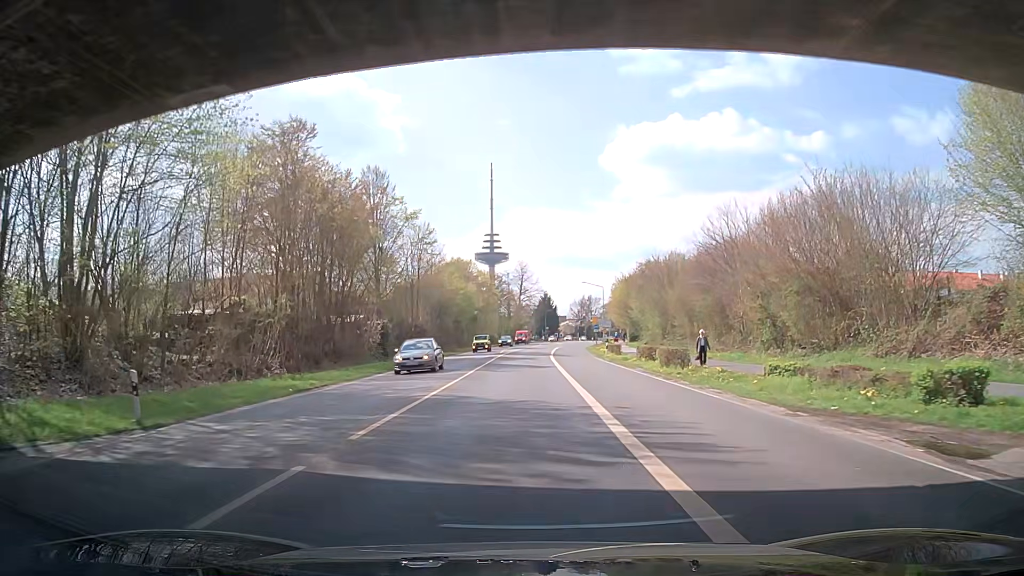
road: secondary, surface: asphalt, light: Day
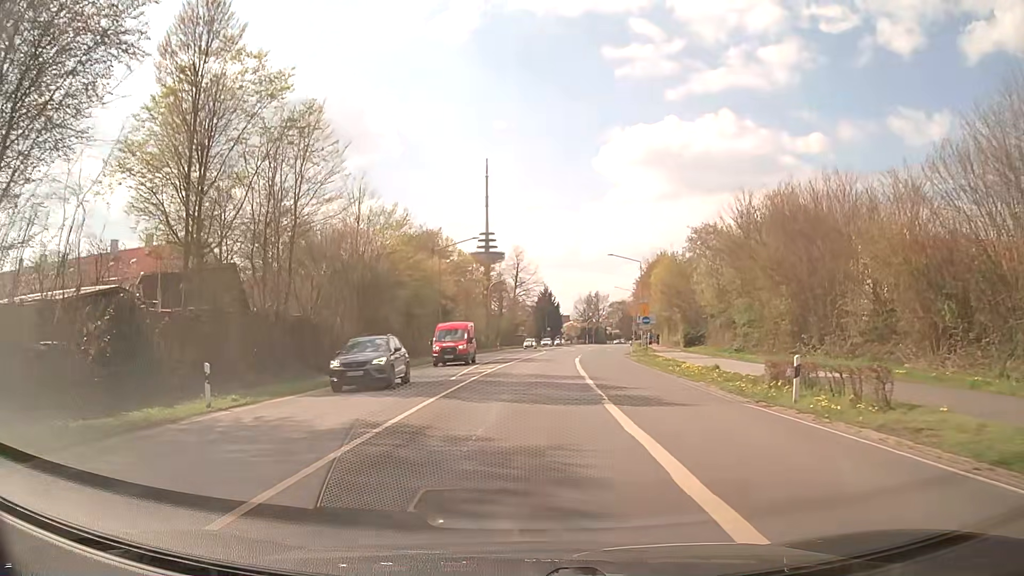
(-0.3, +37.4) m; 0°
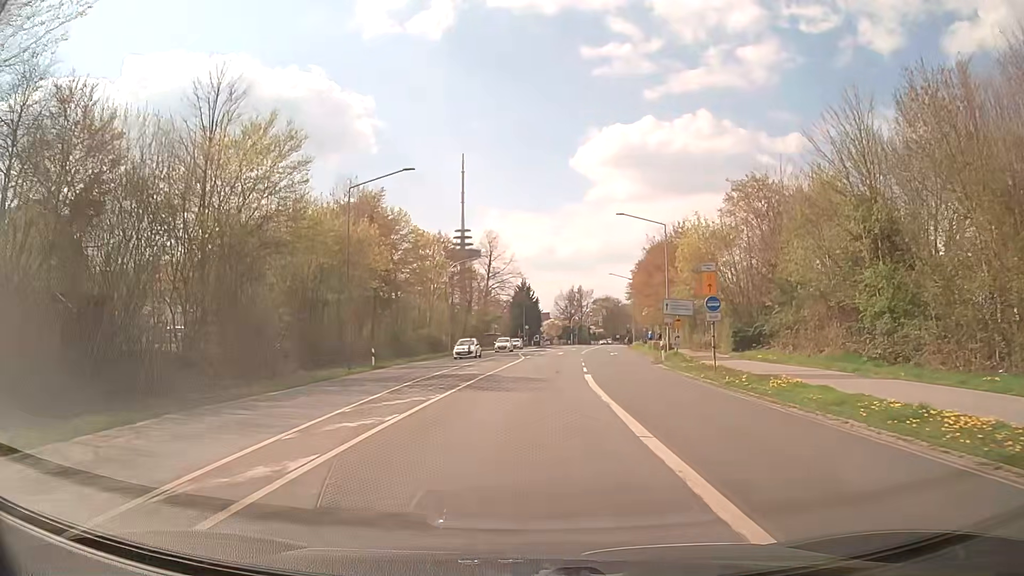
(+0.4, +22.3) m; +2°
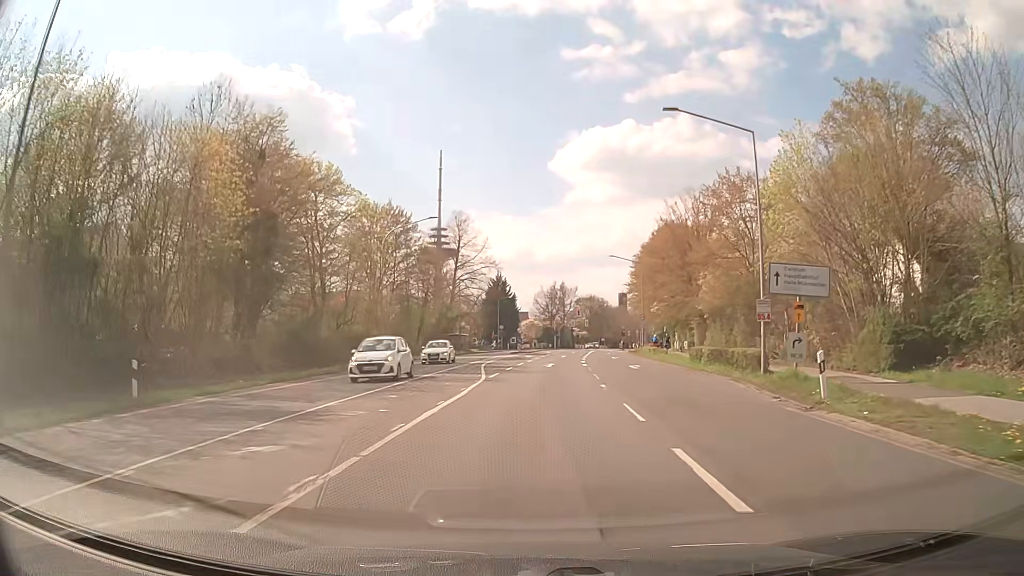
(+0.4, +22.3) m; +2°
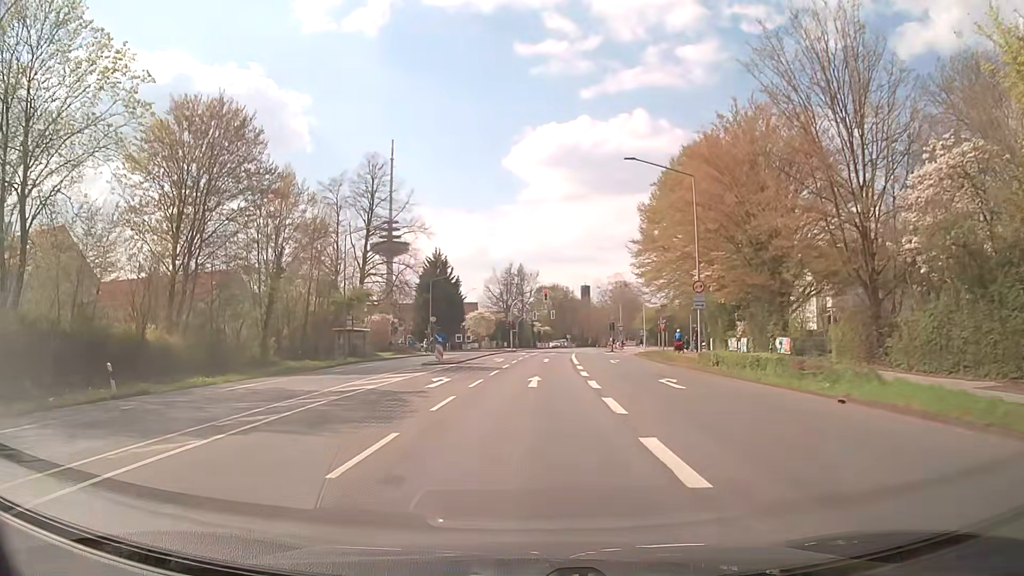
(+1.3, +35.5) m; +4°
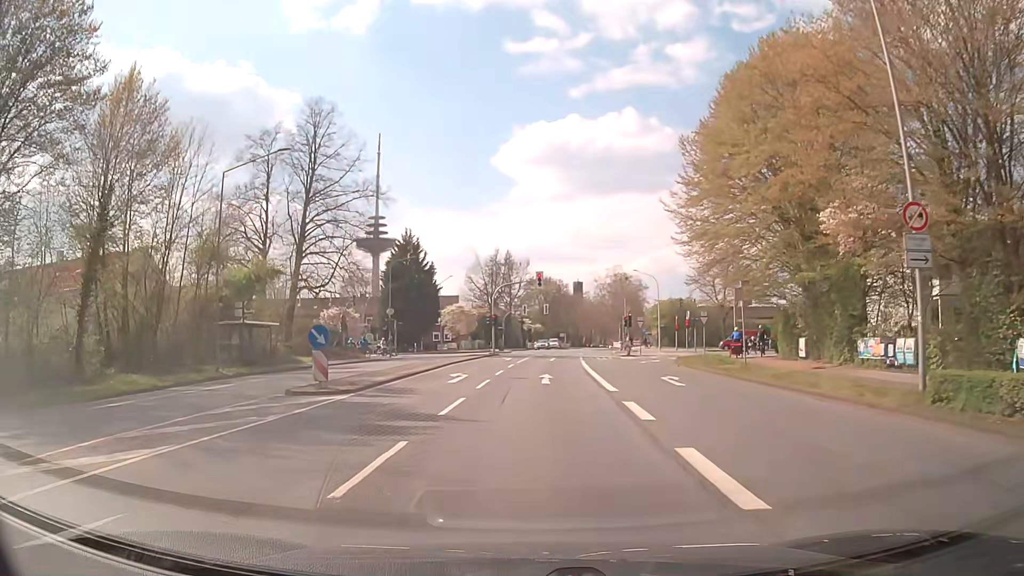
(+0.1, +18.9) m; +1°
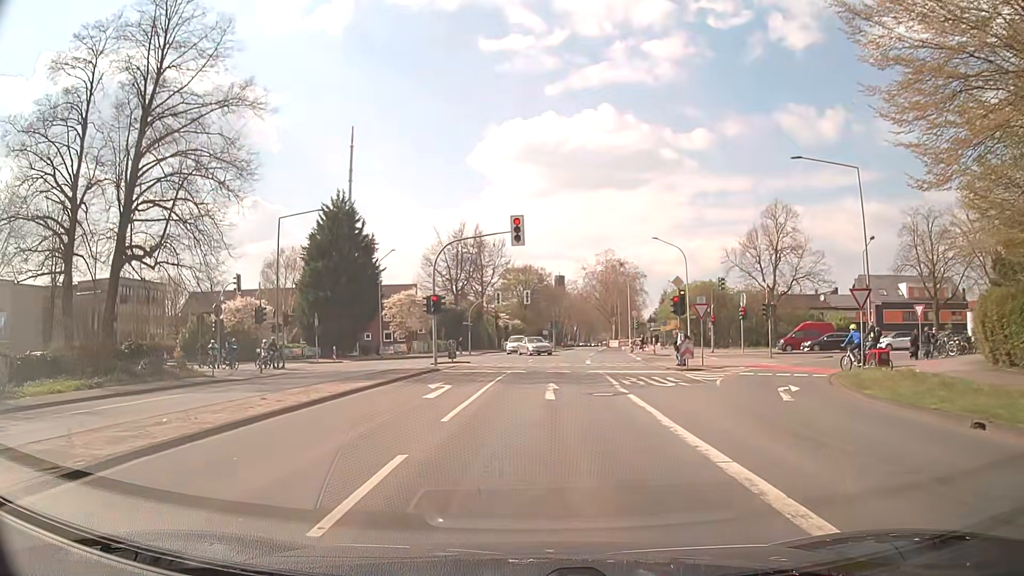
(+0.3, +24.8) m; +2°
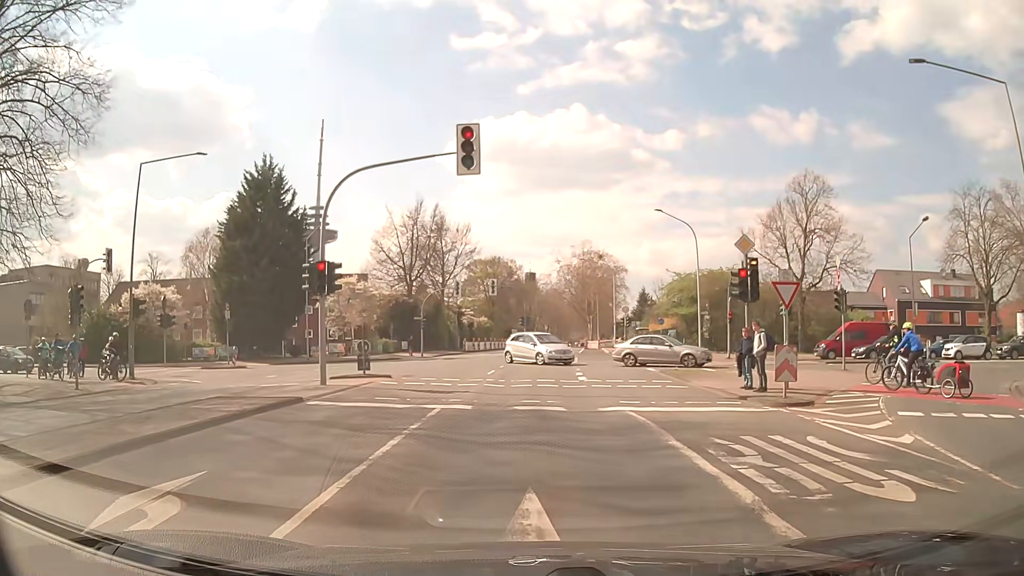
(+0.1, +13.1) m; +2°
(0, +10) (0, +20) (+1, +30) (+1, +40) (+2, +50) (+3, +60) (+4, +70) (+5, +80) (+6, +90) (+7, +100) m
